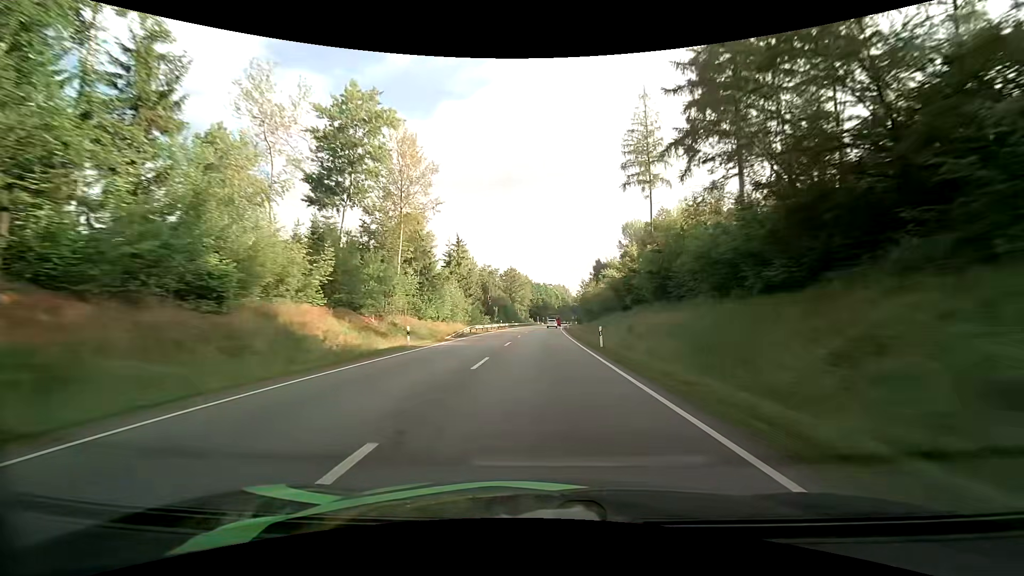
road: primary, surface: asphalt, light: Day
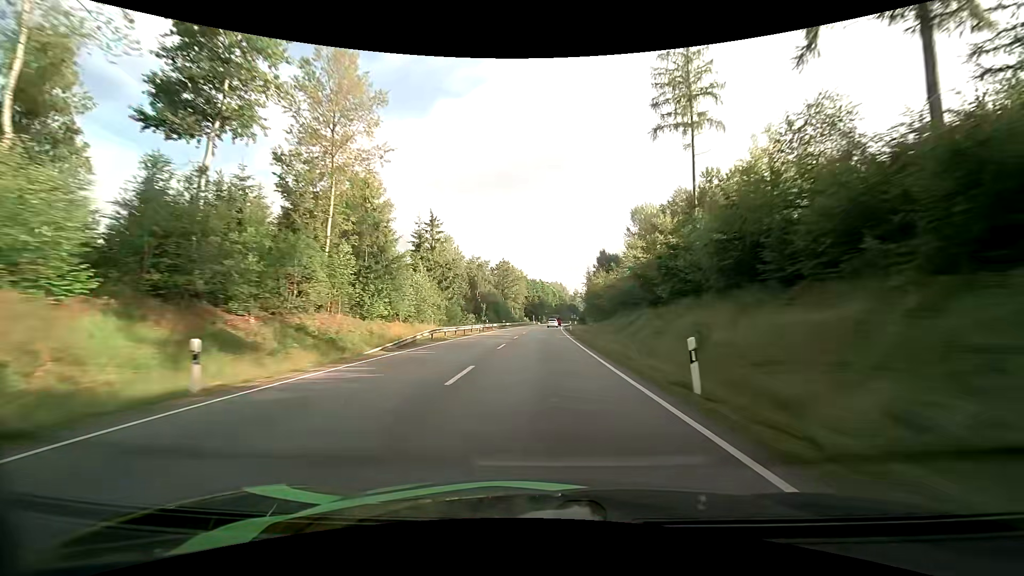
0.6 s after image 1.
(+0.1, +15.3) m; +1°
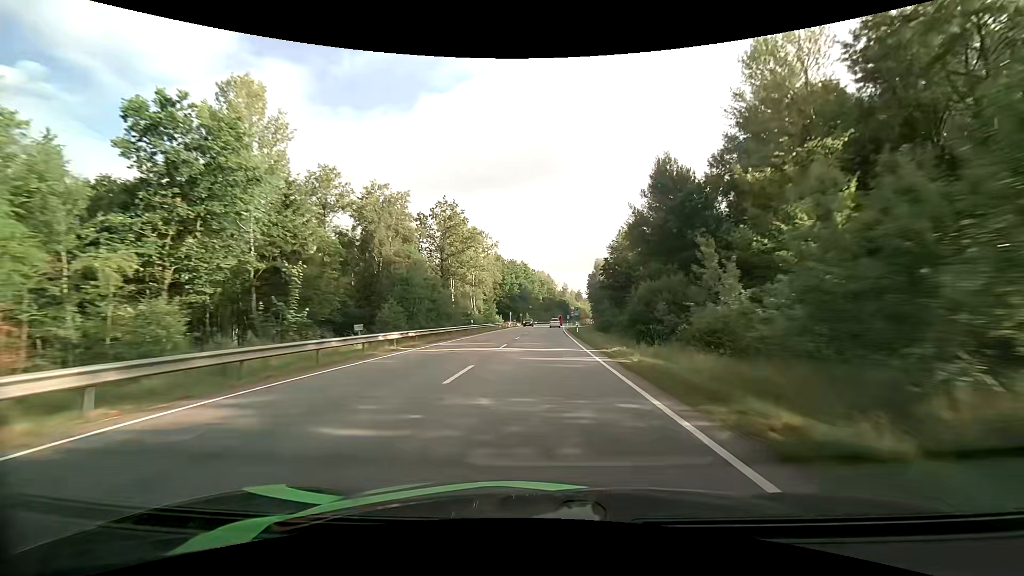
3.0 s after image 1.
(+0.8, +59.5) m; +2°
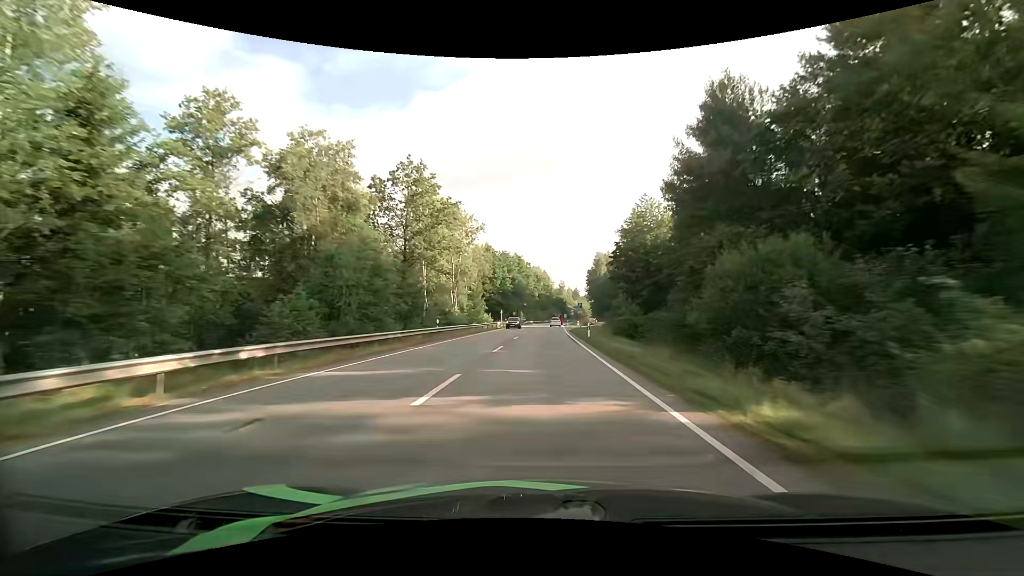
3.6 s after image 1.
(+0.1, +14.5) m; +1°
(0, +10) (0, +20) (0, +30) (0, +40) (+1, +50) (+1, +60) (+1, +70) (+2, +80) (+2, +90) (+3, +100) m
